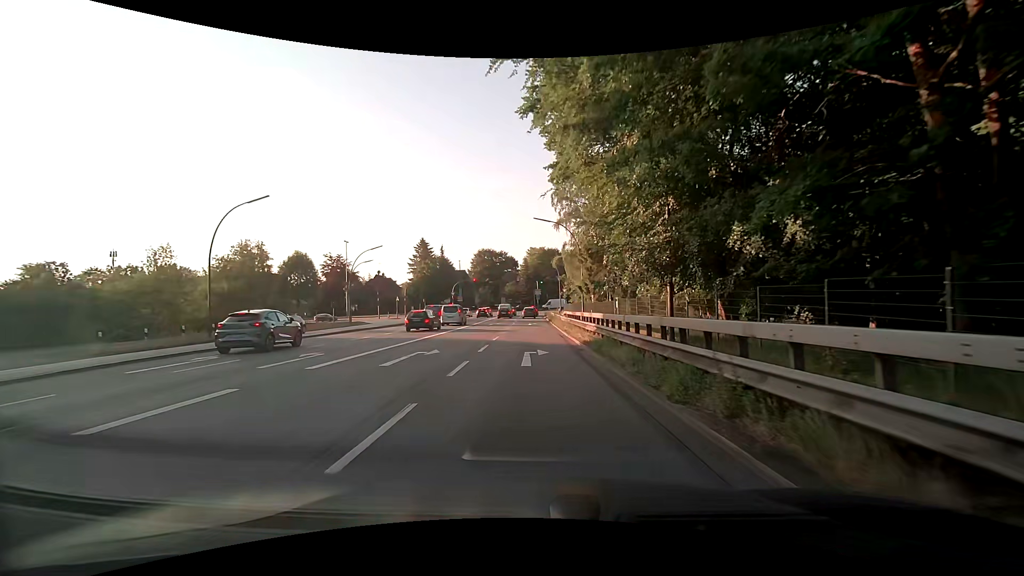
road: motorway_link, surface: asphalt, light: Day
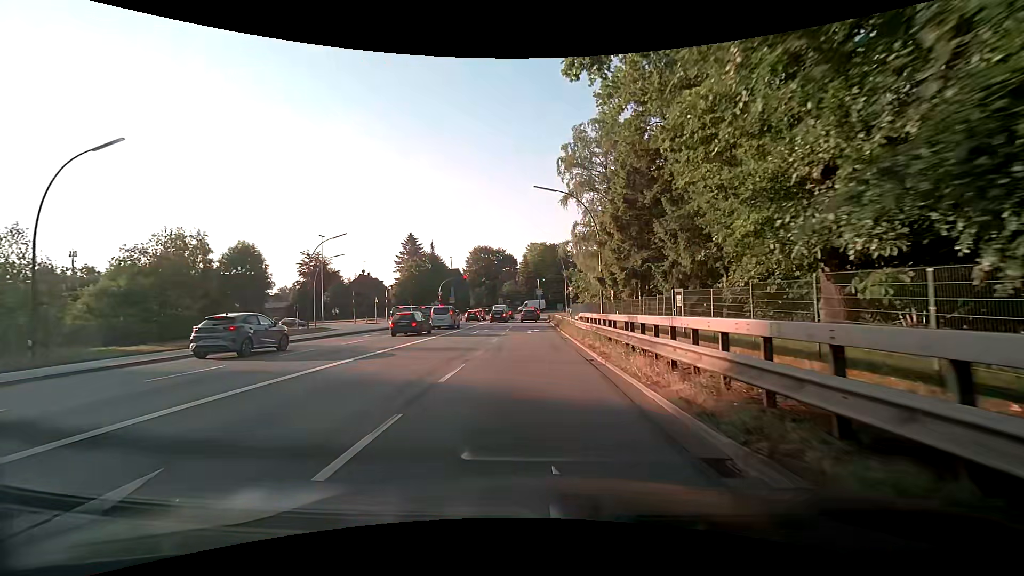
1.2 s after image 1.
(-0.1, +12.7) m; -1°
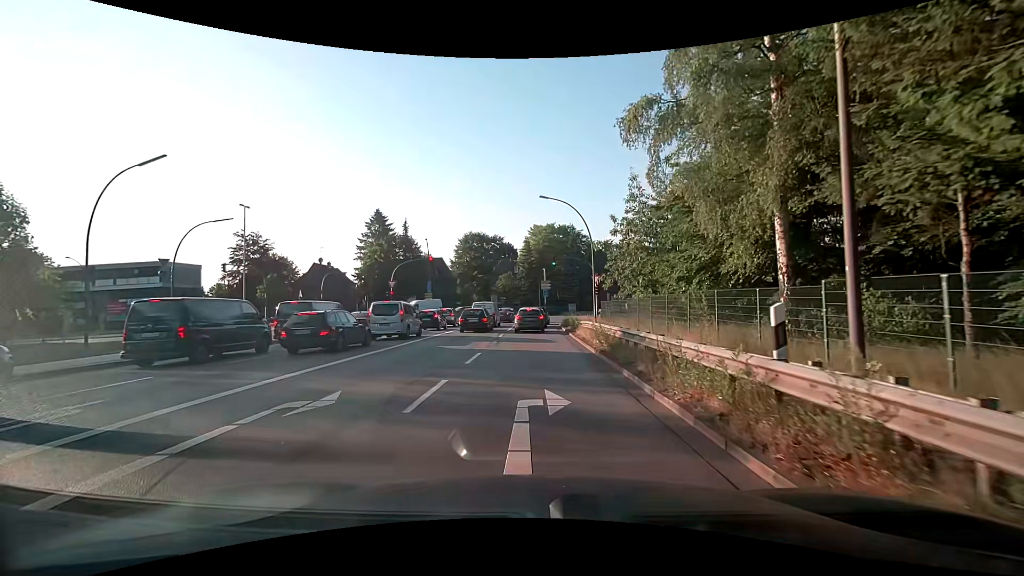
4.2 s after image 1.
(+0.2, +26.6) m; 0°
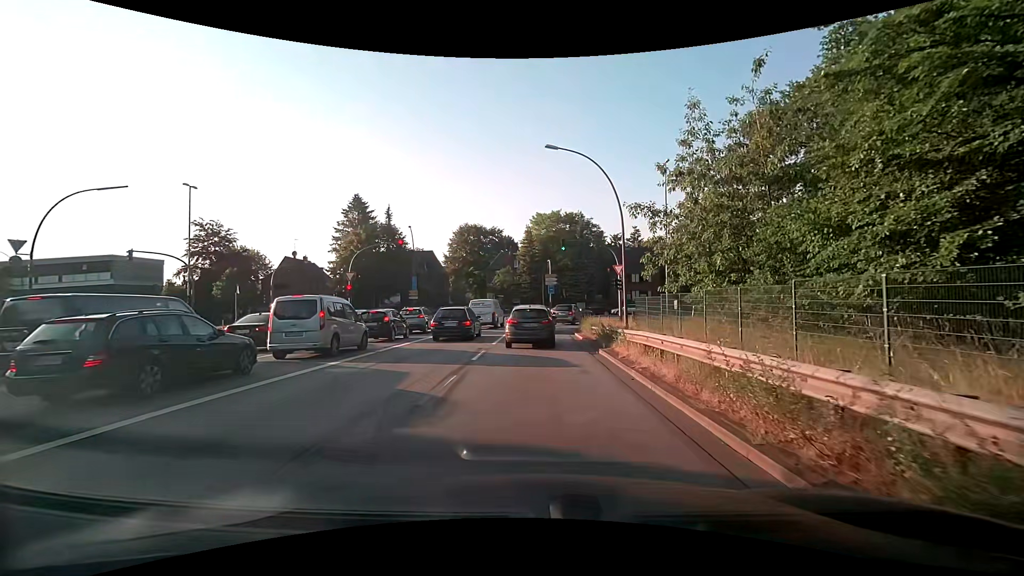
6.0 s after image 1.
(-0.1, +11.4) m; -1°
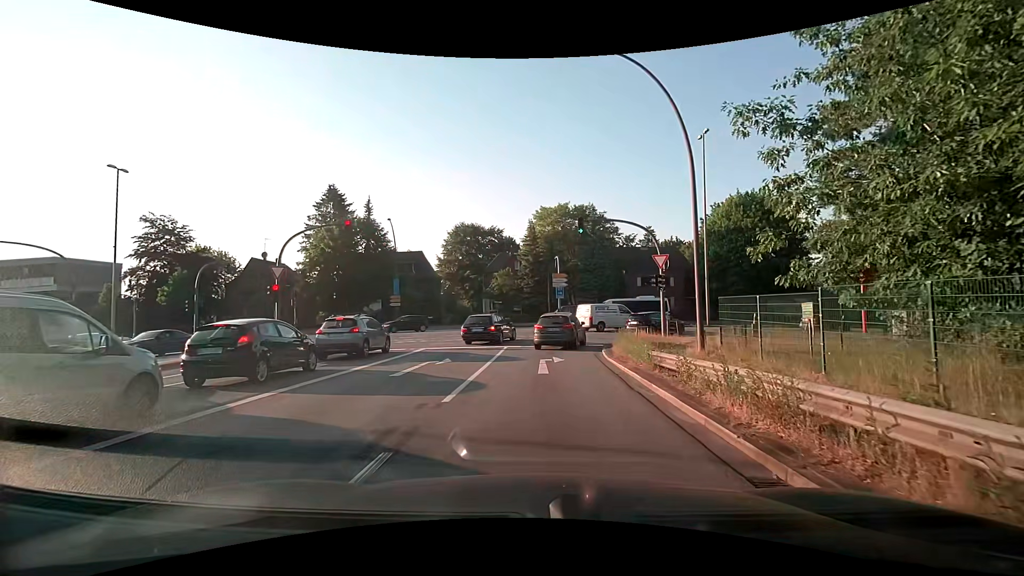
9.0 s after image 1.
(0.0, +10.8) m; +1°
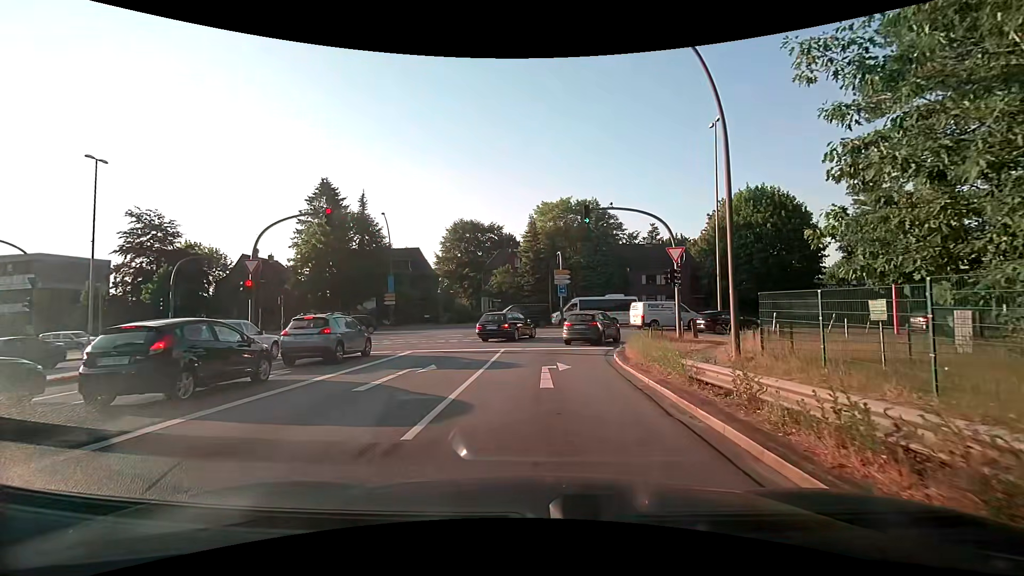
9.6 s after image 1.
(-0.1, +2.6) m; -1°
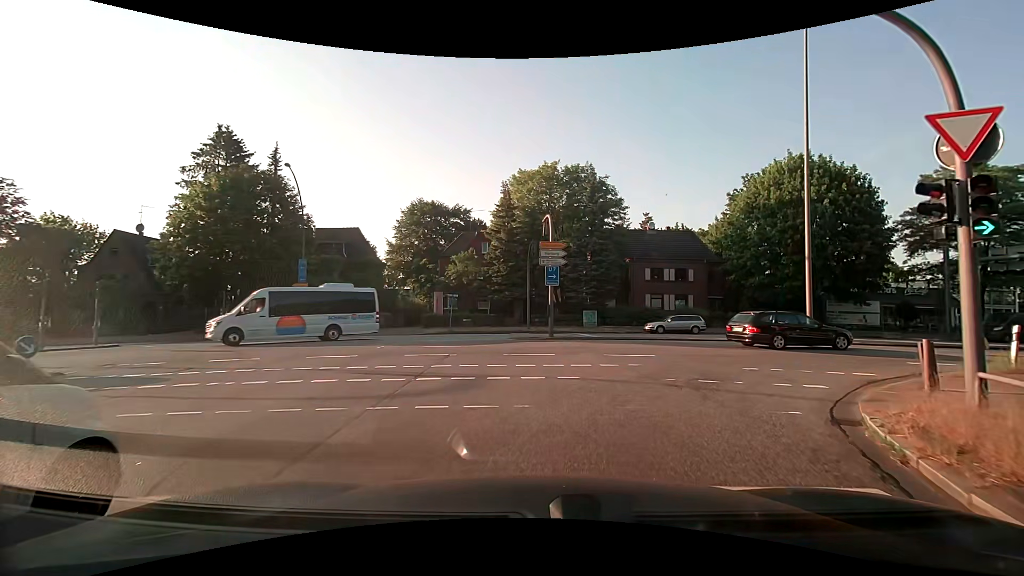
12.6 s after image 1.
(-0.2, +16.2) m; +2°
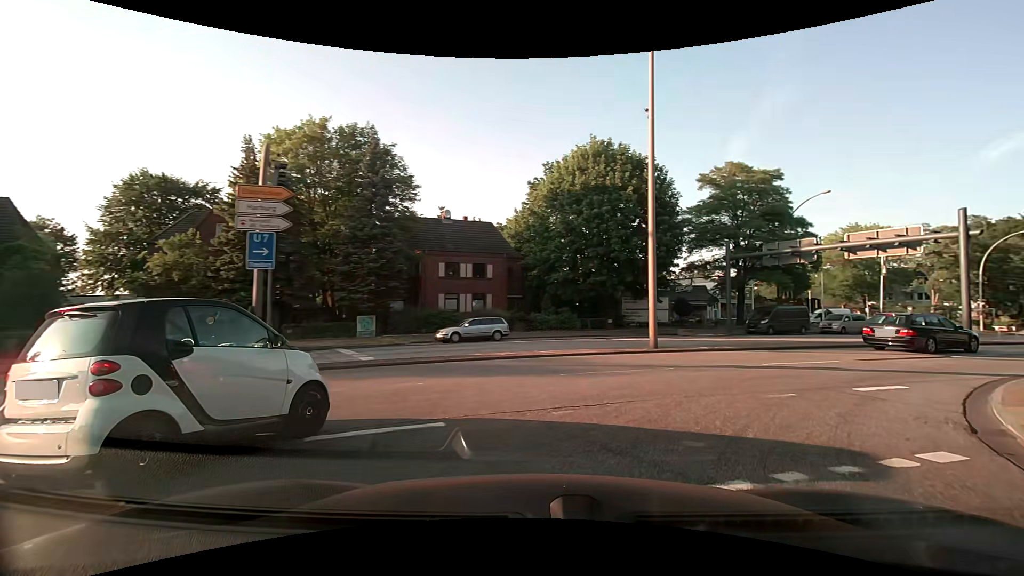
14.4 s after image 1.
(+1.7, +10.0) m; +24°
(+3, +9) (+10, +16) (+19, +21) (+28, +26) (+36, +31) (+45, +36) (+54, +41) (+62, +46) (+71, +51) (+79, +56) m
